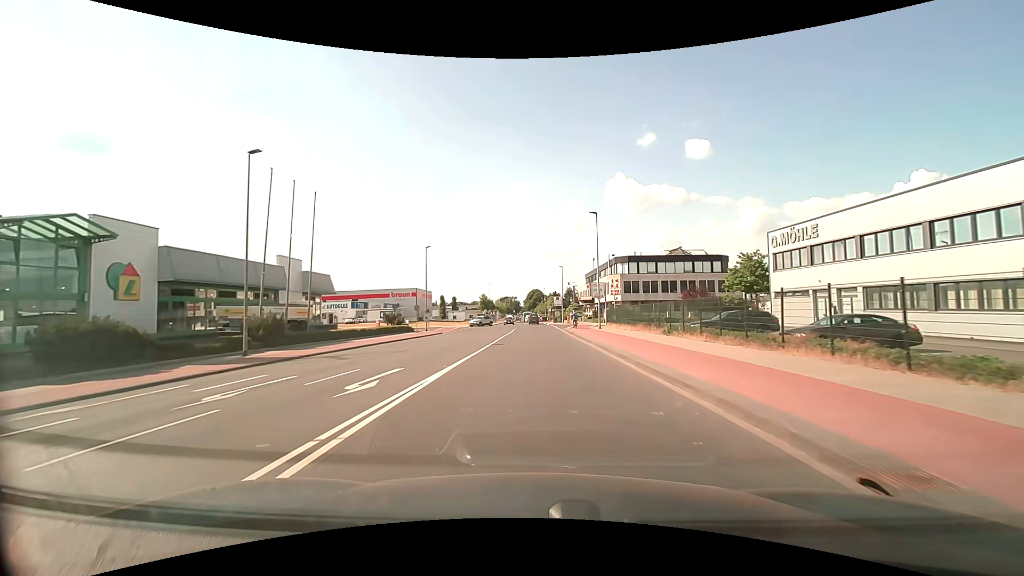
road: unclassified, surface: asphalt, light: Day
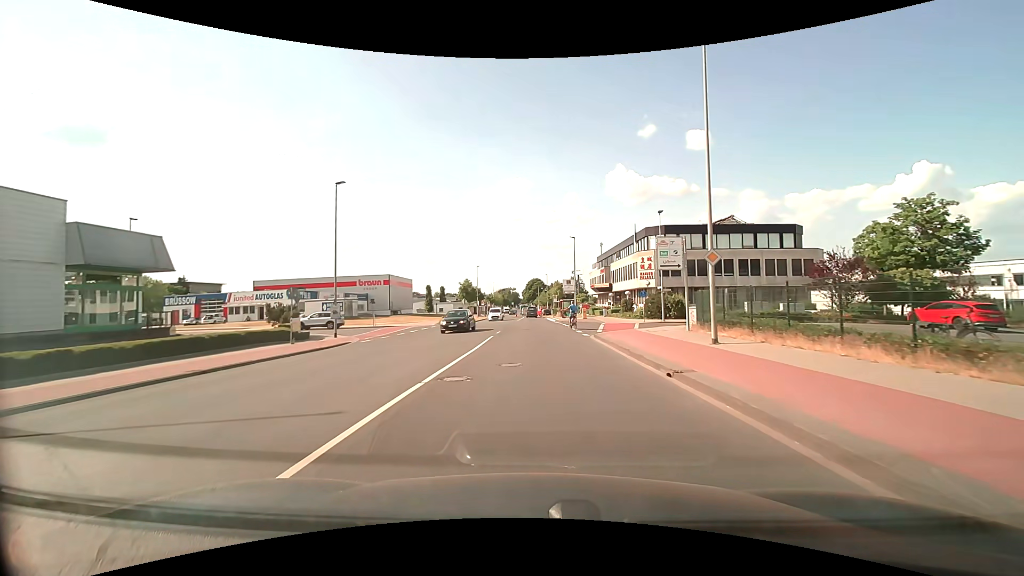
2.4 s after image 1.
(0.0, +27.7) m; 0°
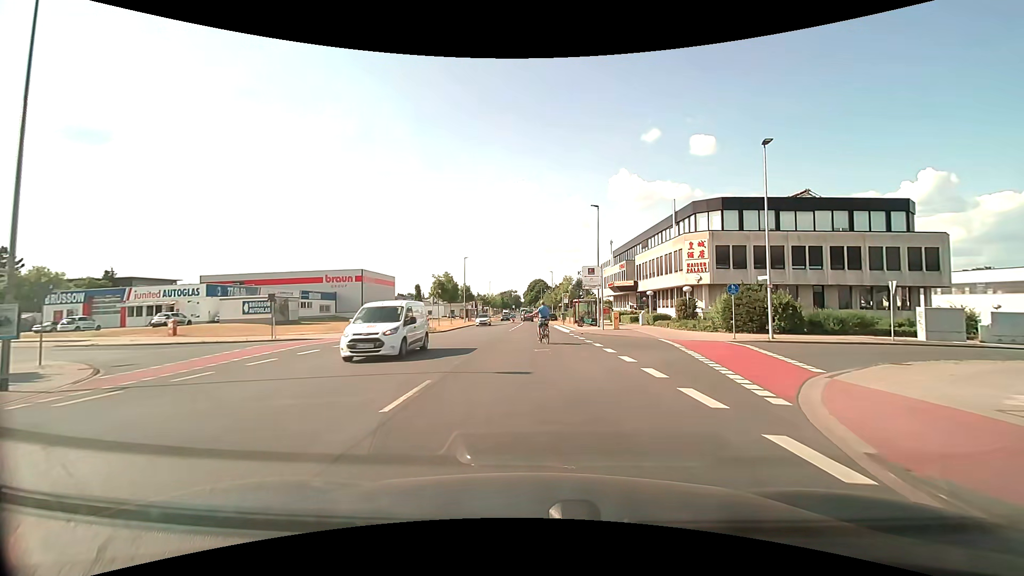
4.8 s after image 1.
(0.0, +20.5) m; -1°
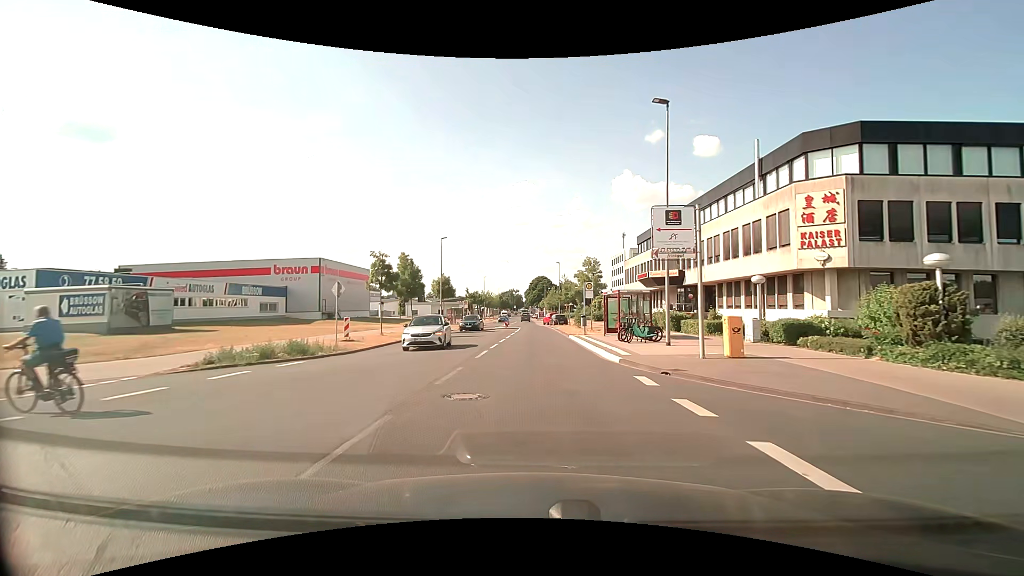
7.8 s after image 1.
(+0.2, +21.4) m; 0°
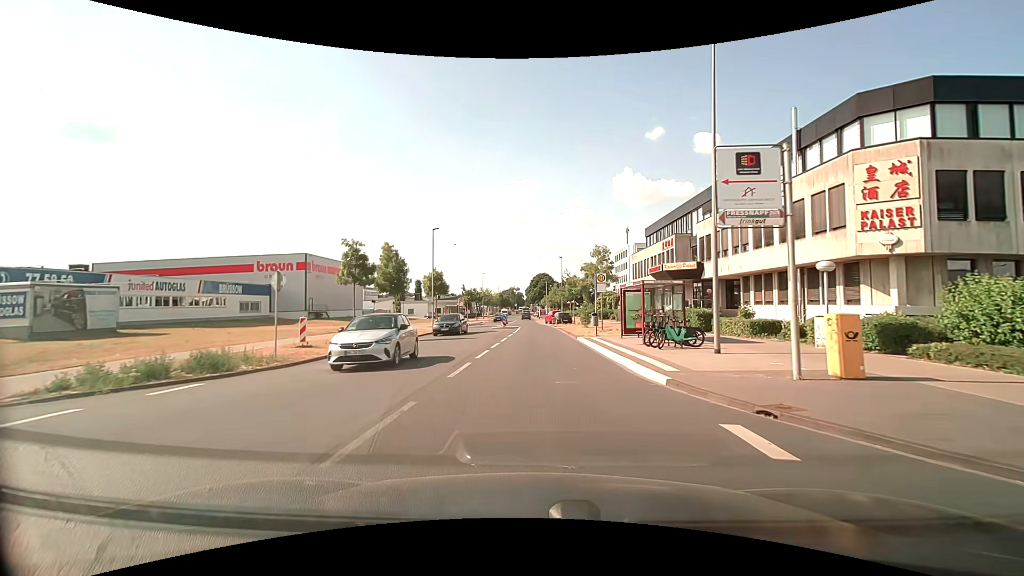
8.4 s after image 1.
(0.0, +5.3) m; 0°
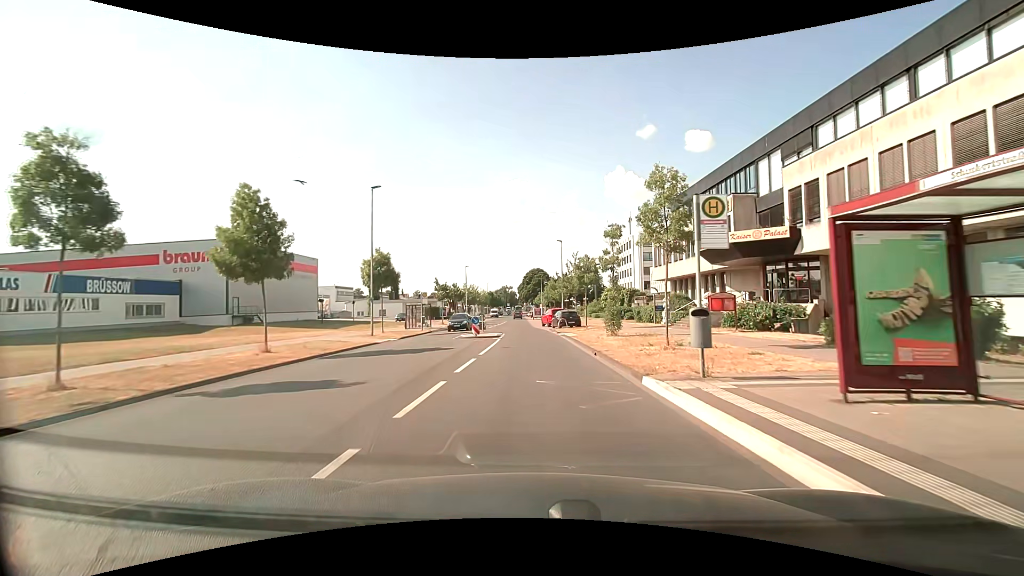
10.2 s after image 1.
(0.0, +17.7) m; 0°
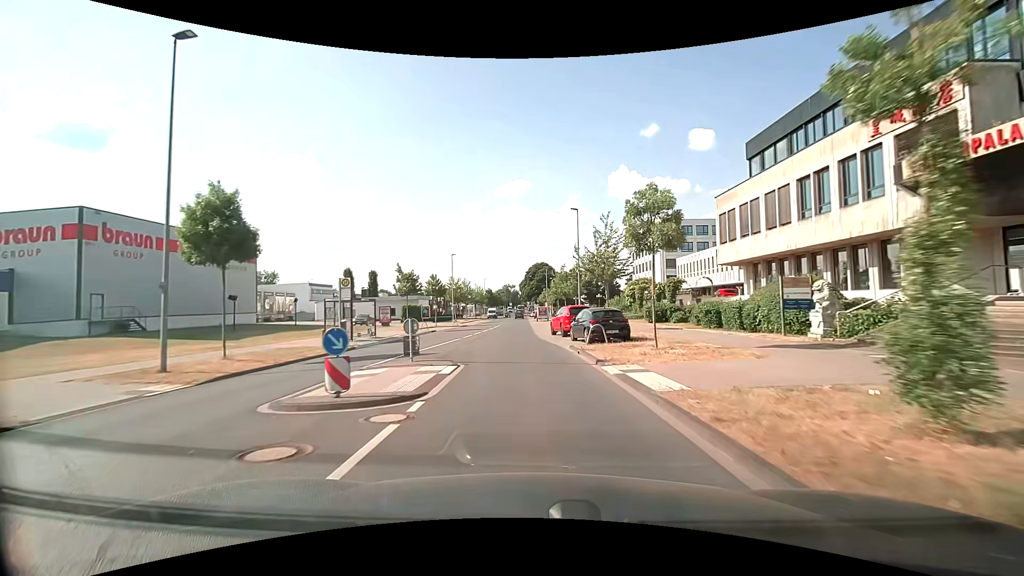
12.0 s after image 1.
(0.0, +19.5) m; 0°
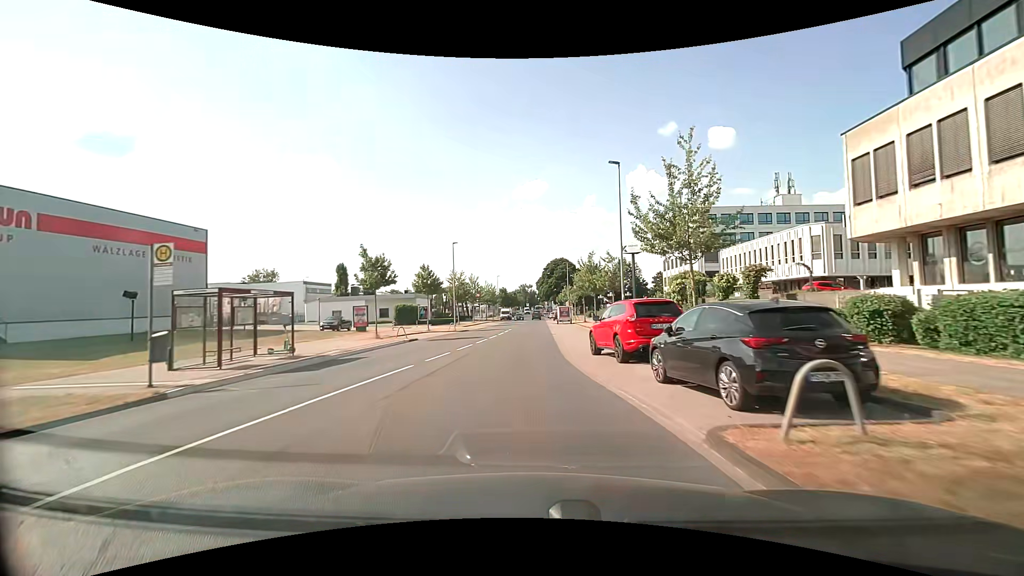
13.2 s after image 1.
(-0.2, +13.7) m; -2°
(0, +10) (0, +20) (0, +30) (0, +40) (0, +50) (0, +60) (0, +70) (0, +80) (0, +90) (0, +100) m
